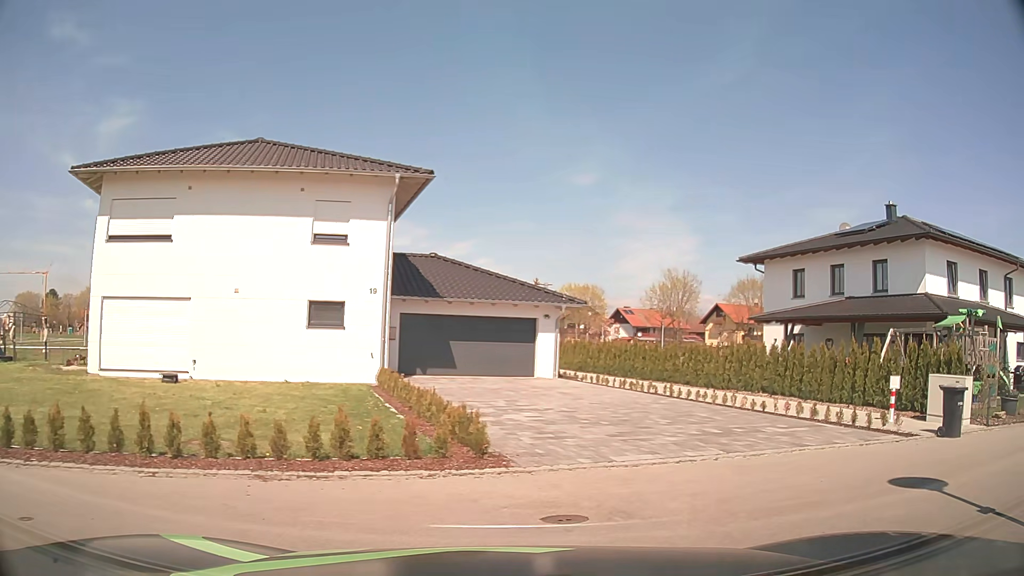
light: Day
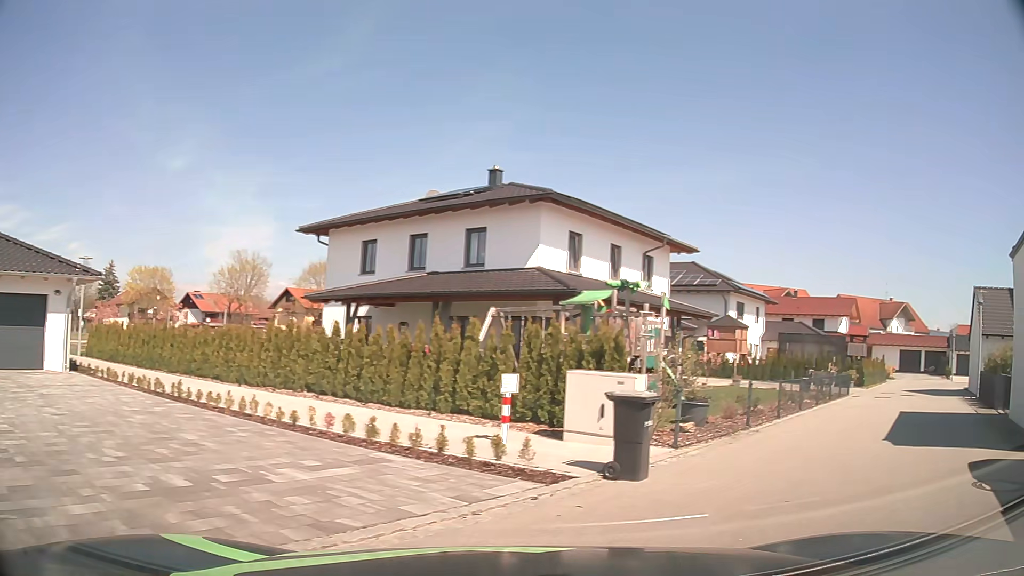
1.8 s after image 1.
(+1.6, +5.1) m; +37°
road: residential
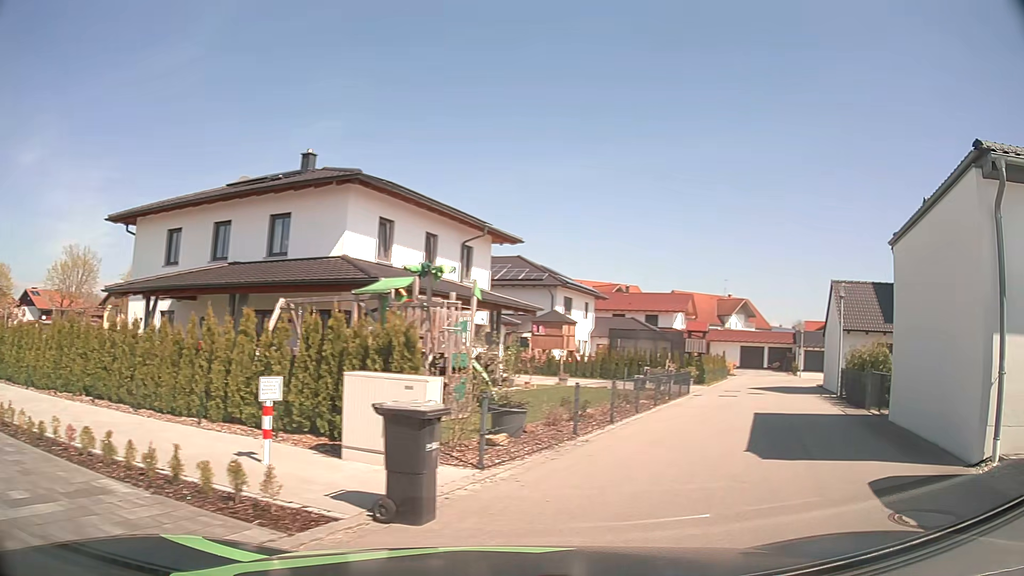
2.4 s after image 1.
(+0.3, +2.0) m; +15°
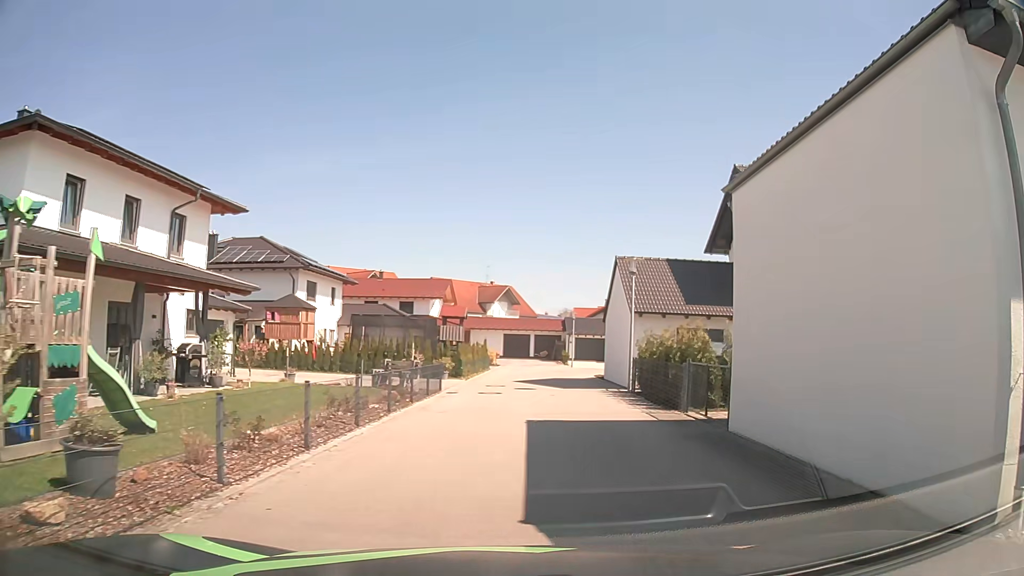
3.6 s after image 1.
(+1.0, +4.7) m; +20°
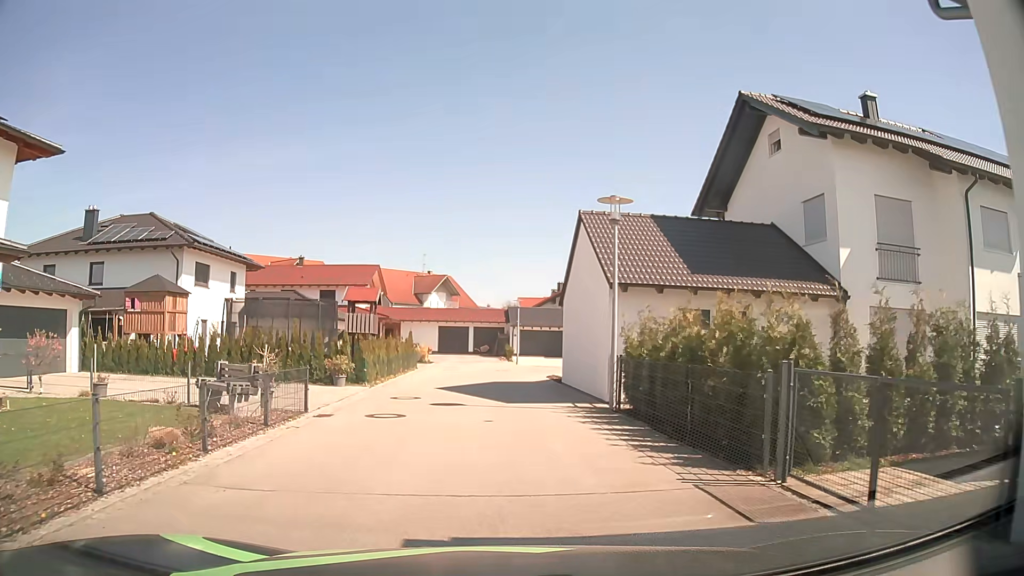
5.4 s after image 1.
(+0.6, +8.2) m; +6°
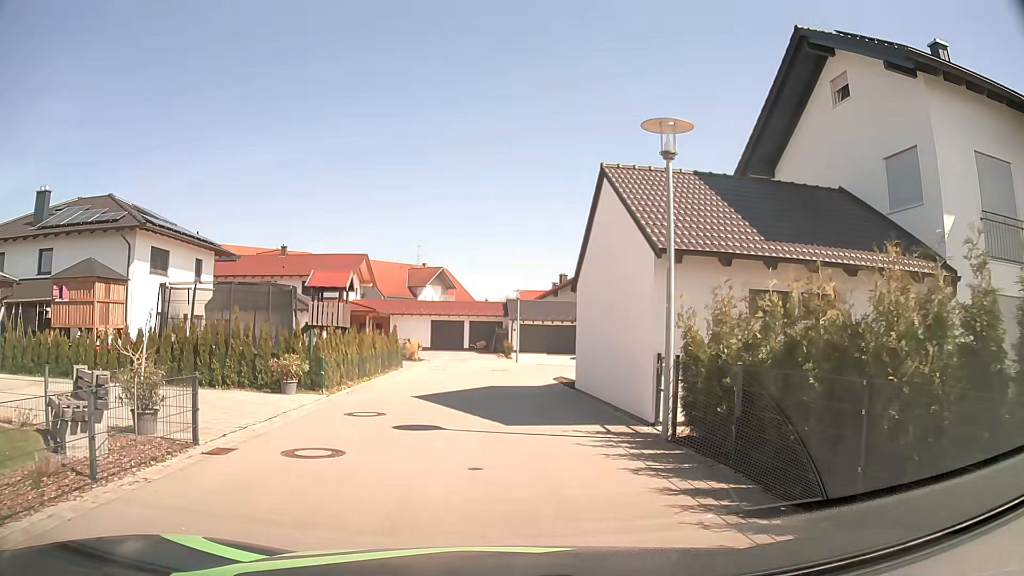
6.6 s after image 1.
(-0.1, +4.7) m; -1°
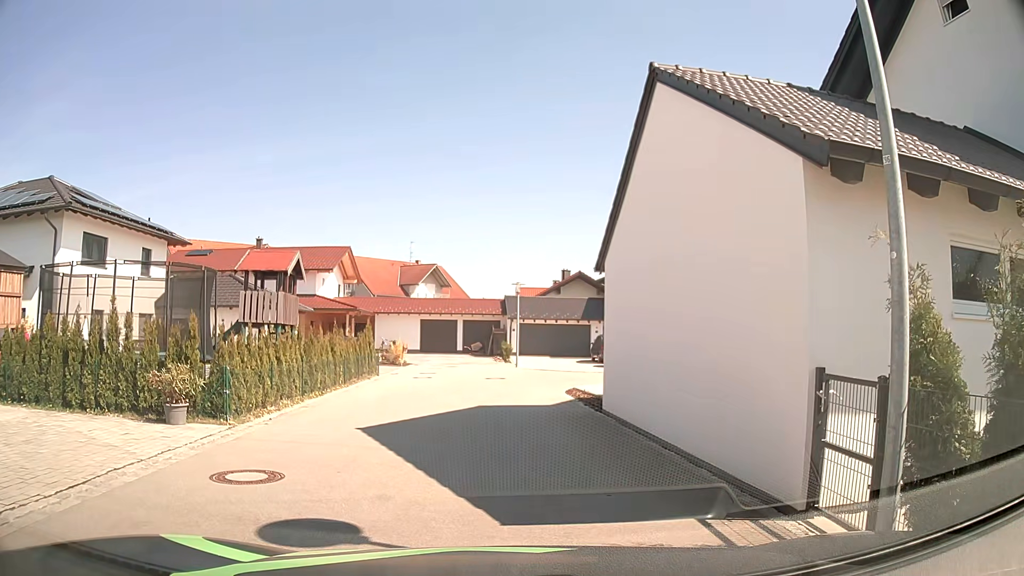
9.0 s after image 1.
(+0.1, +5.5) m; +2°
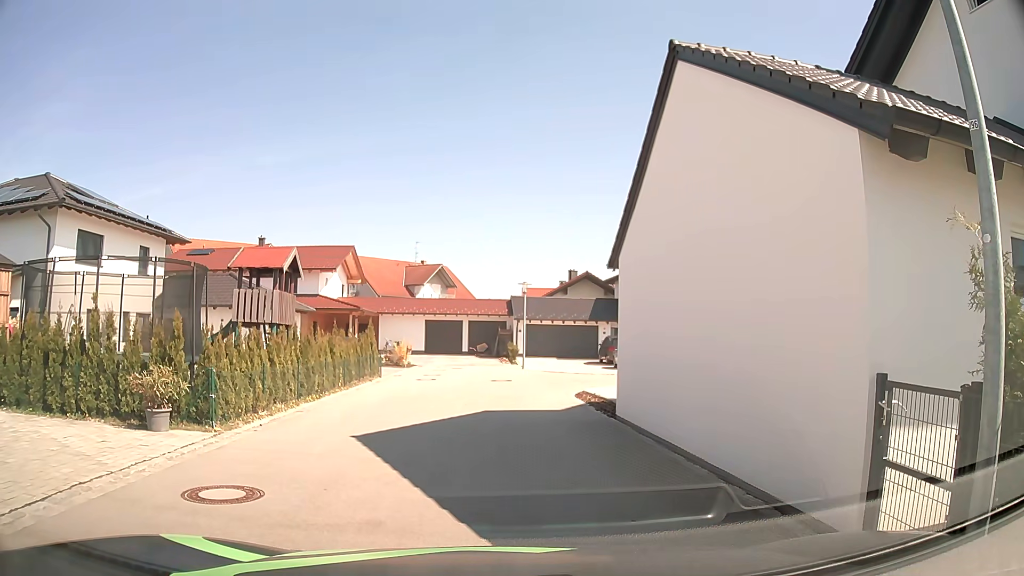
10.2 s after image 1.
(0.0, +0.8) m; 0°
(-1, +10) (-1, +20) (+5, +27) (+14, +28) (+24, +24) (+32, +29) (+27, +36) (+17, +33) (+8, +29) (0, +23) m
